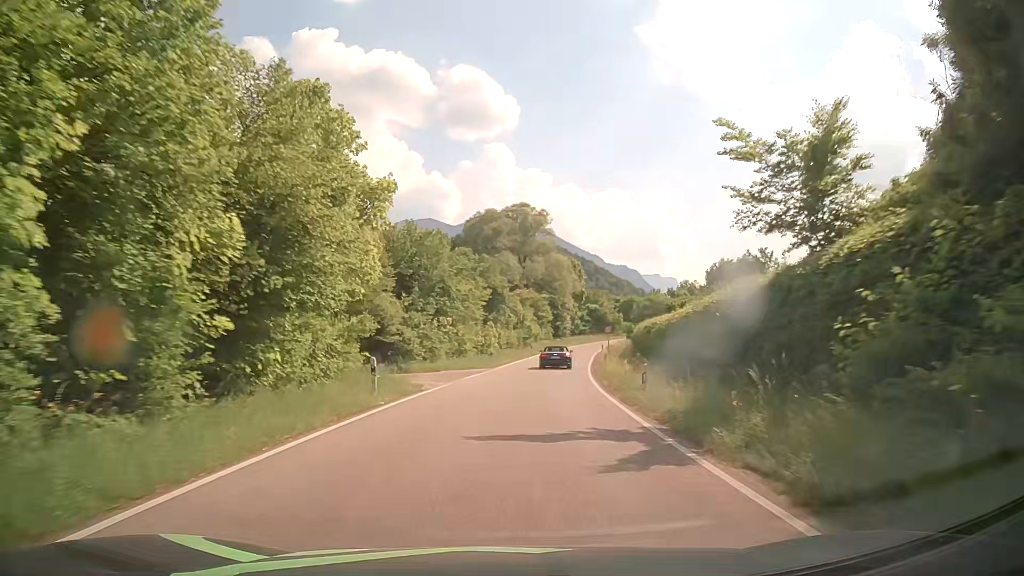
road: primary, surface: asphalt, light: Day
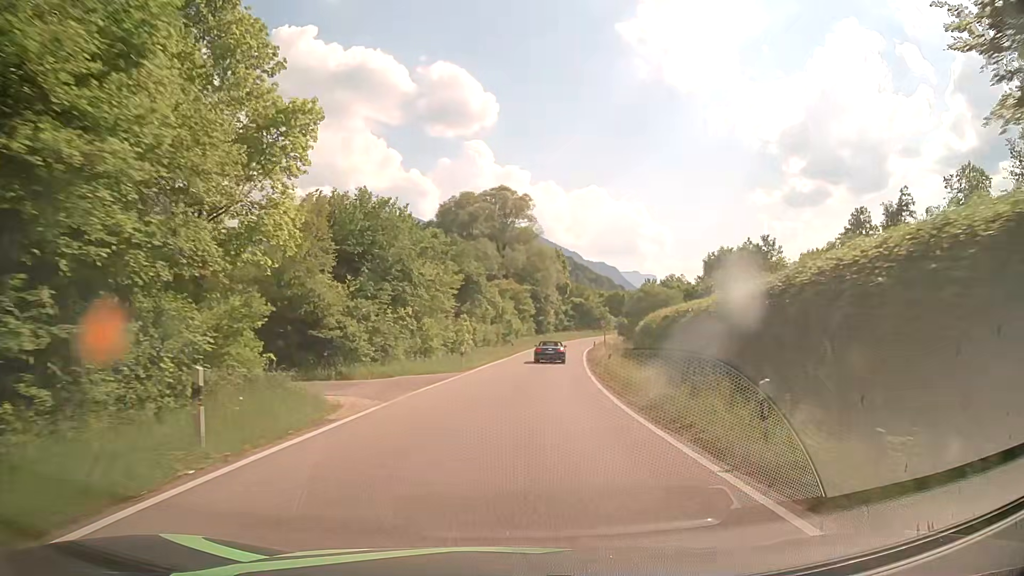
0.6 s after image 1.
(0.0, +9.1) m; +1°
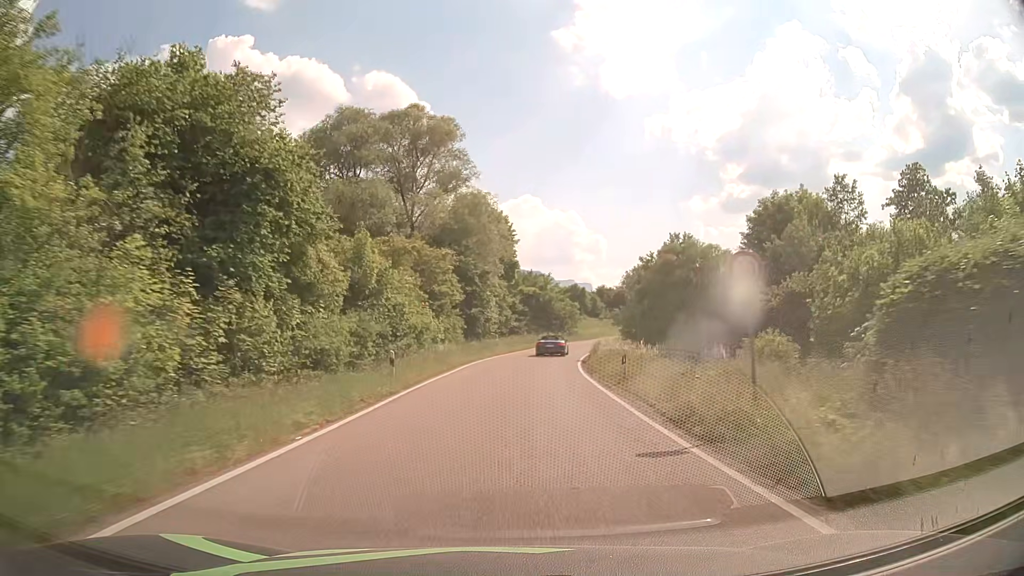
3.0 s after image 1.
(+2.1, +36.4) m; +6°
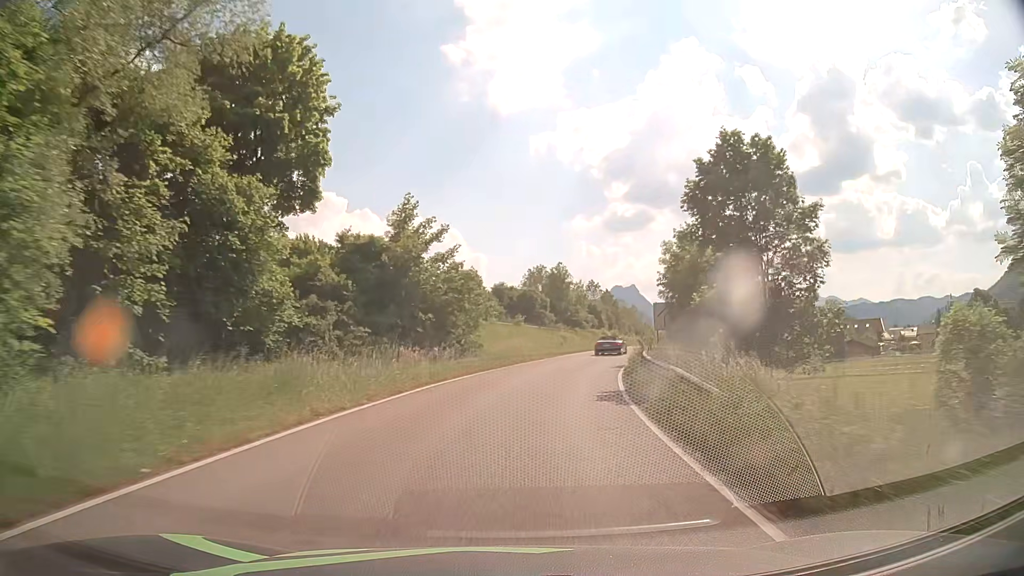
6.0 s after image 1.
(+3.1, +45.0) m; +10°
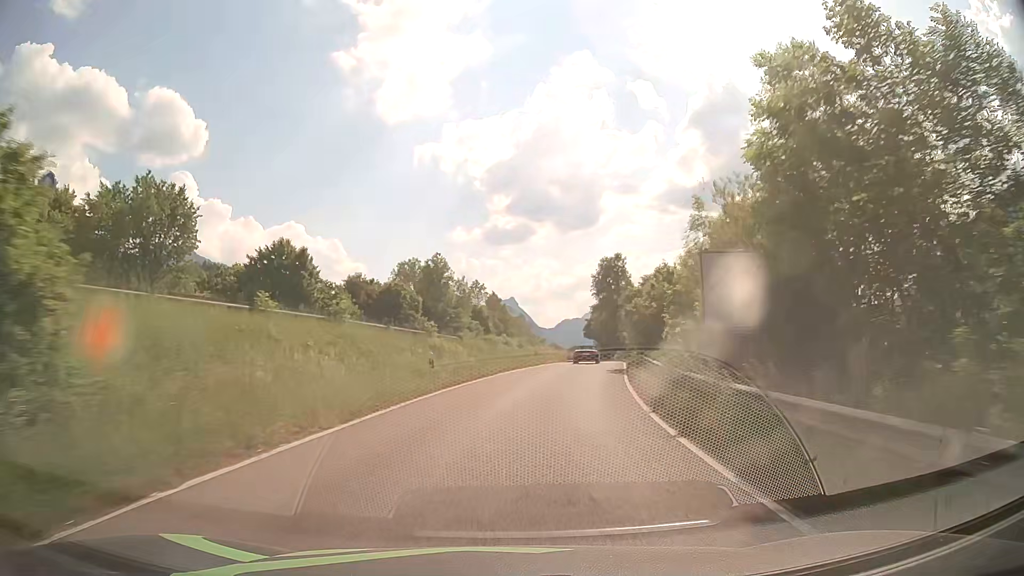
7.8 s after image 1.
(+2.3, +26.8) m; +10°
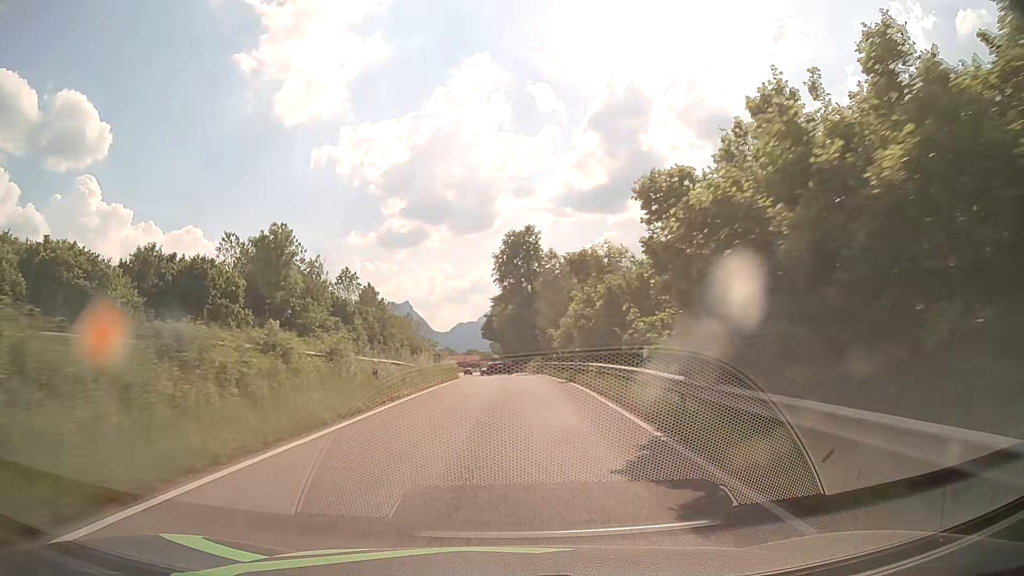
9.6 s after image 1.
(+2.7, +26.8) m; +10°
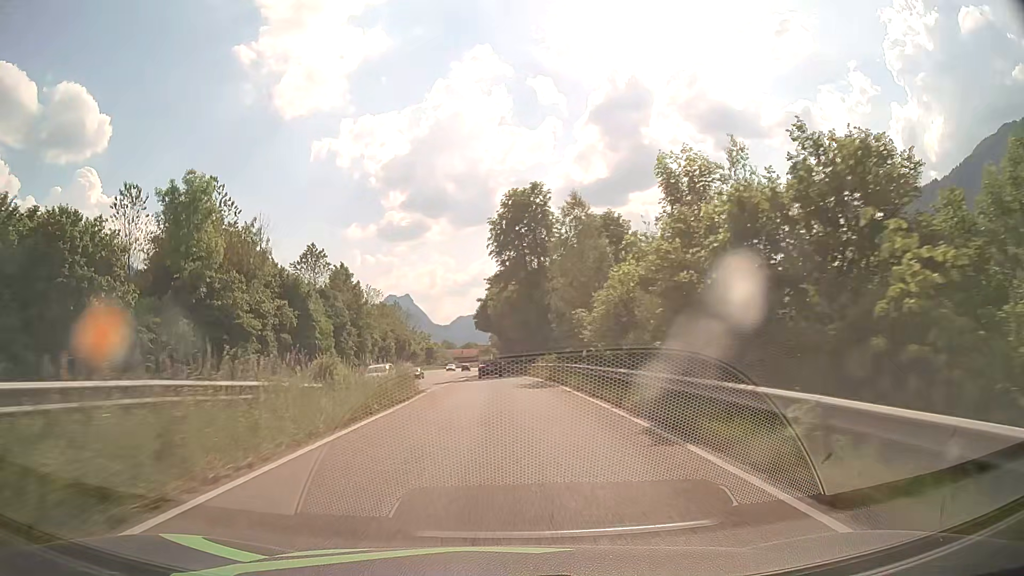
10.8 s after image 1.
(+0.2, +18.2) m; 0°
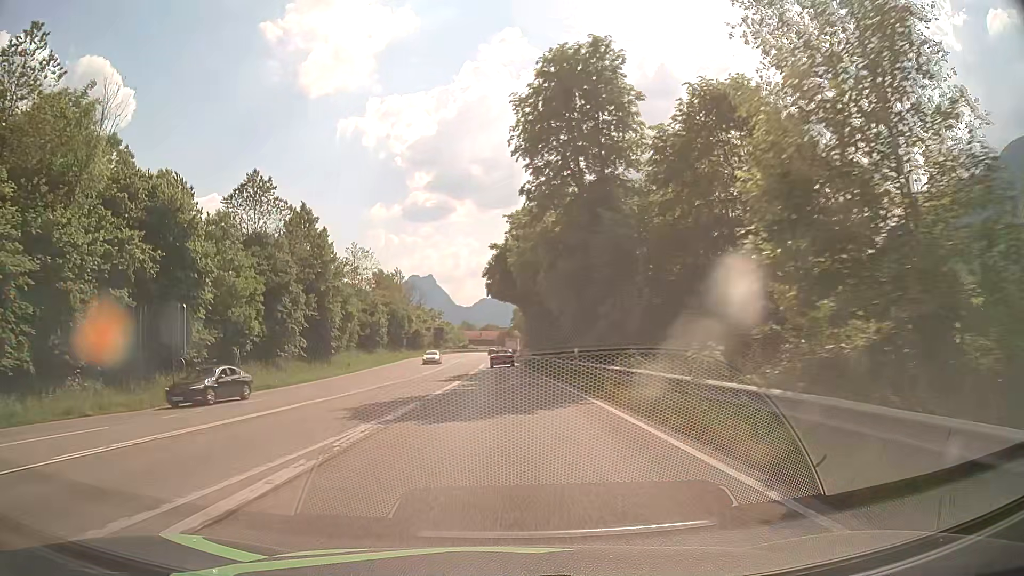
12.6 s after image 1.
(-0.5, +27.6) m; -2°
(0, +10) (0, +20) (0, +30) (0, +40) (0, +50) (-1, +60) (-1, +70) (-1, +80) (-1, +90) (-1, +100) m
